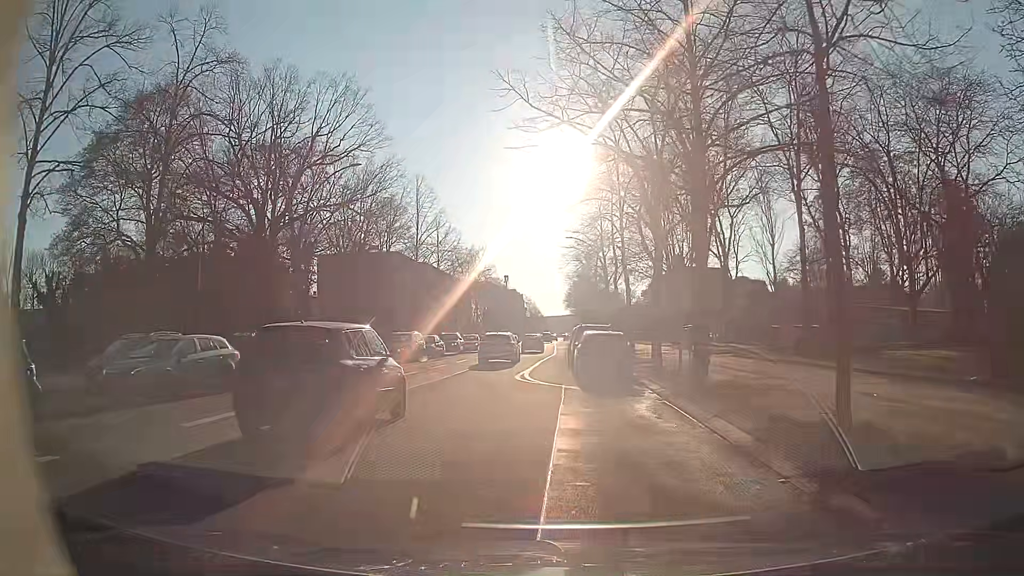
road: secondary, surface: asphalt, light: Day
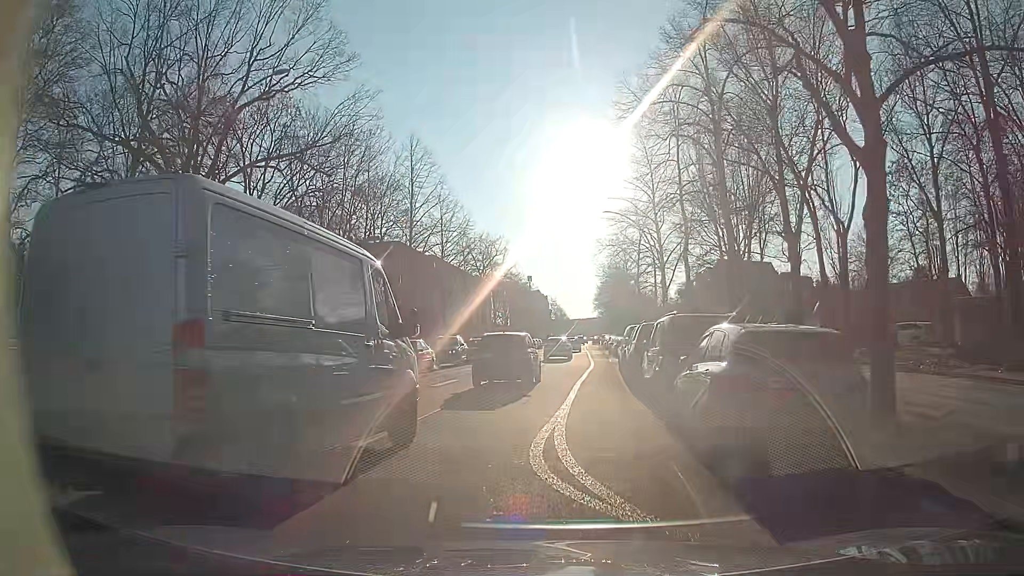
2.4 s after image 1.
(-0.4, +14.3) m; -1°
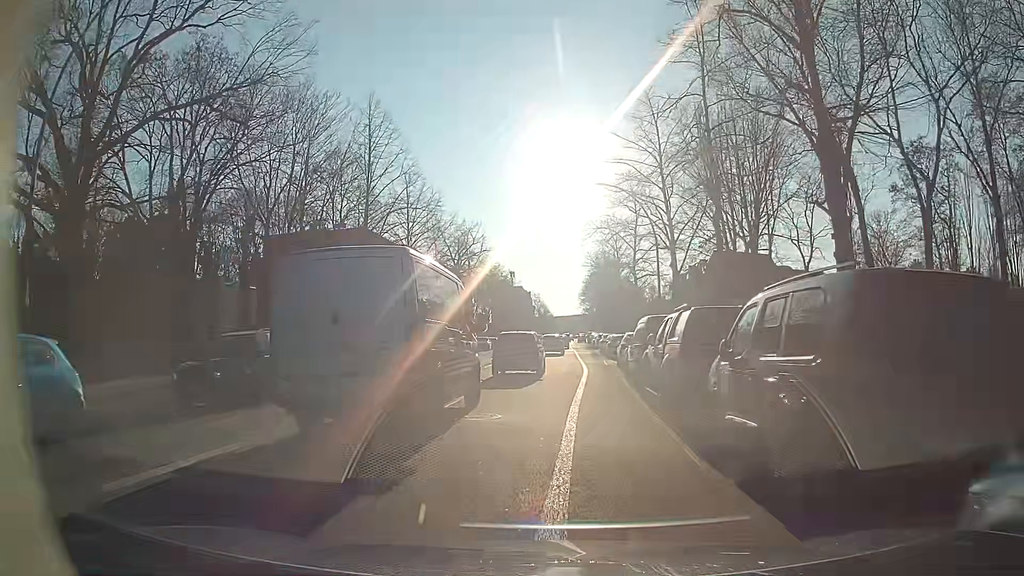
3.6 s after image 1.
(0.0, +8.1) m; +1°
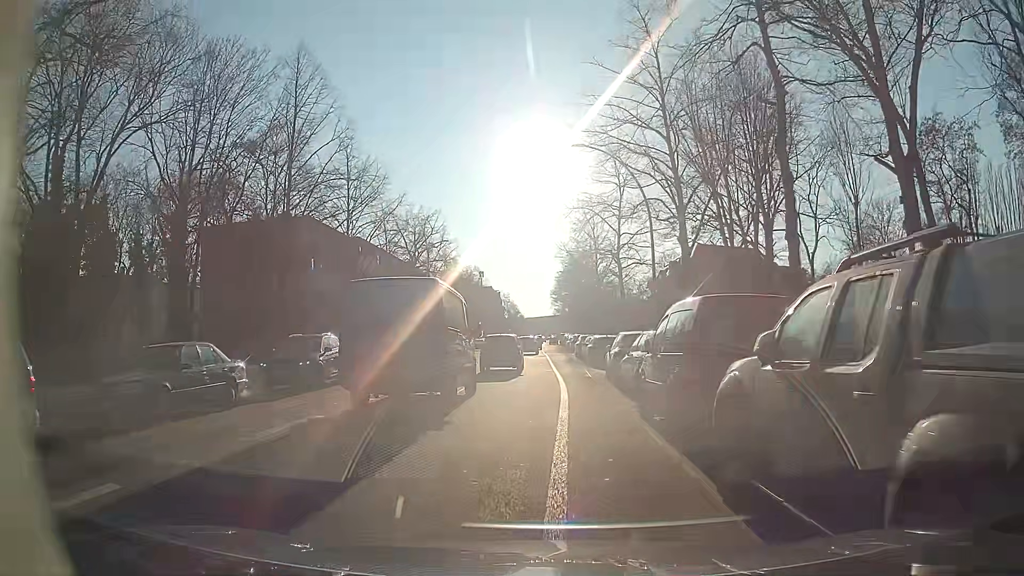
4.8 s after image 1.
(+0.2, +8.6) m; +2°
(0, +10) (0, +20) (0, +30) (0, +40) (0, +50) (0, +60) (-1, +70) (-1, +80) (-1, +90) (-1, +100) m
